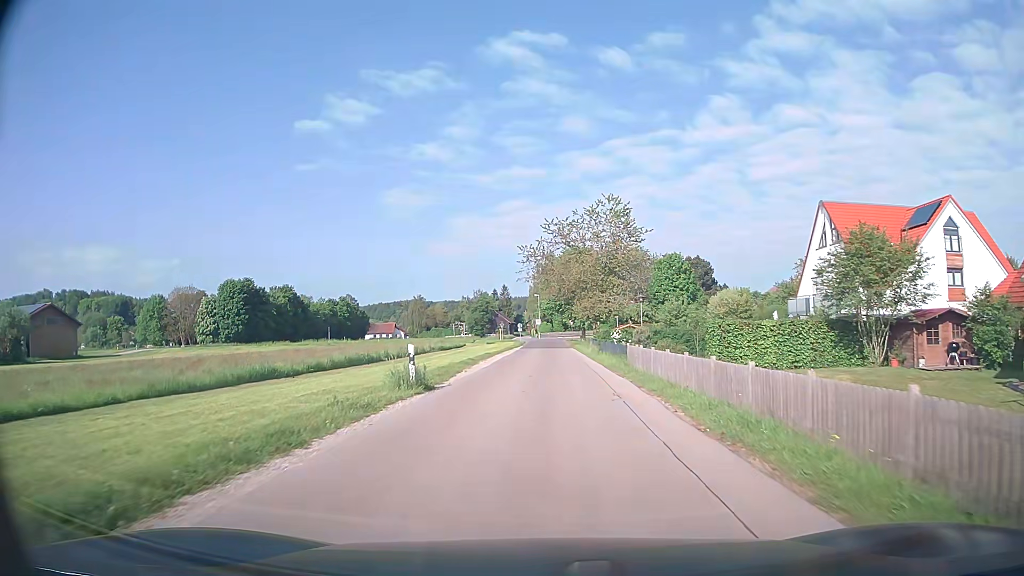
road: unclassified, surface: asphalt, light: Day
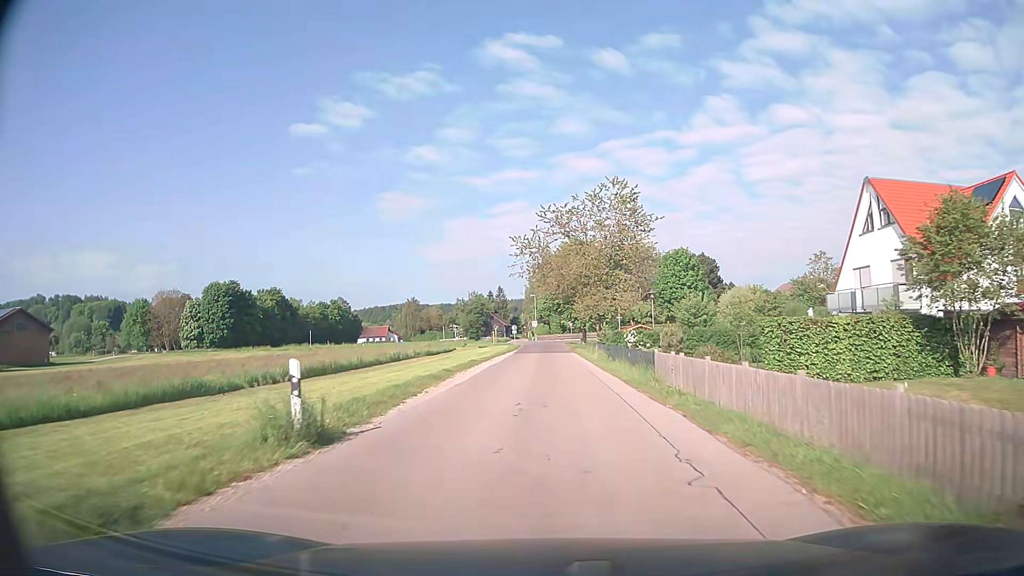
(0.0, +7.2) m; 0°
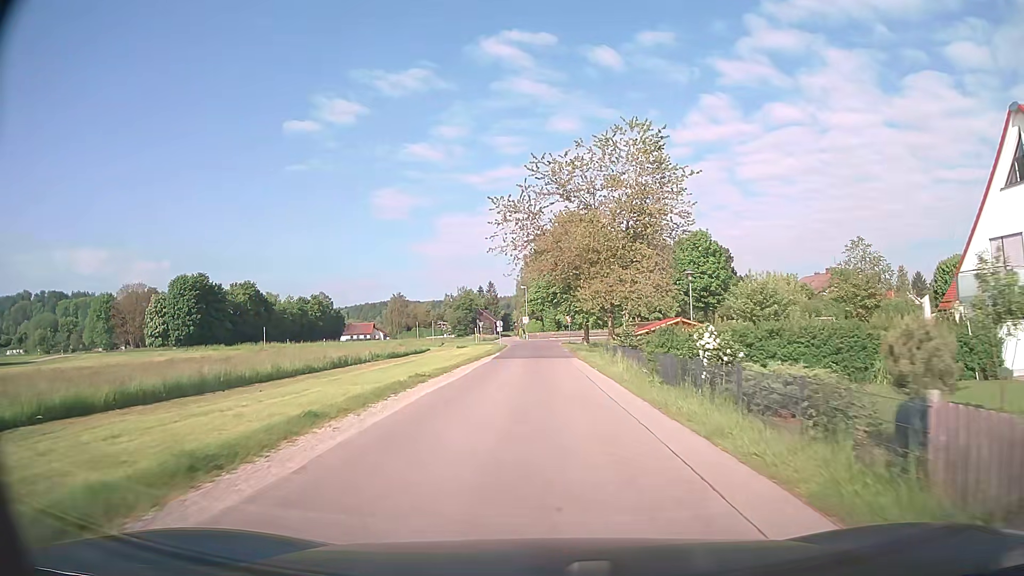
(+0.1, +14.3) m; 0°
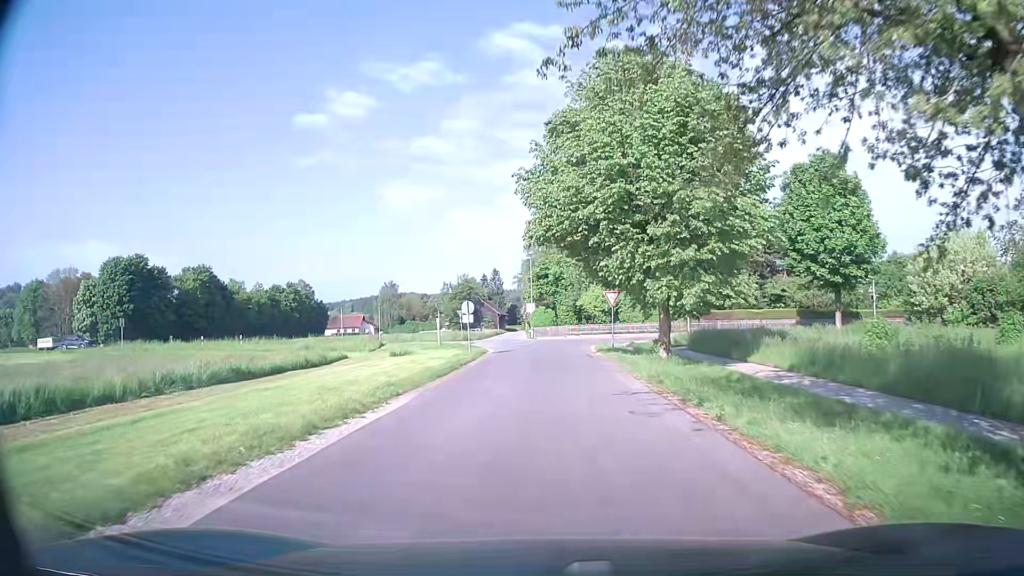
(-0.1, +32.5) m; -1°
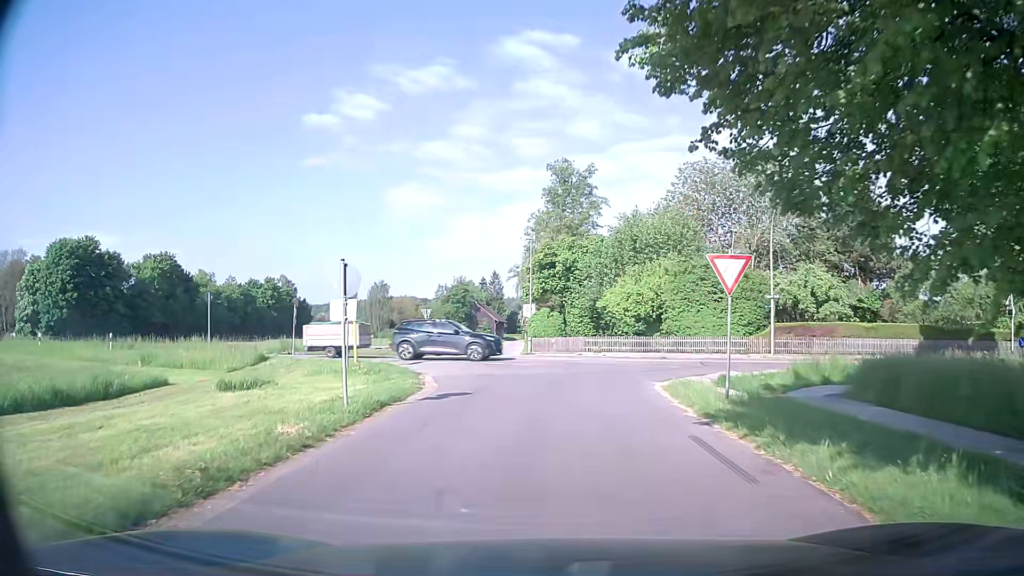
(-0.1, +19.0) m; -1°
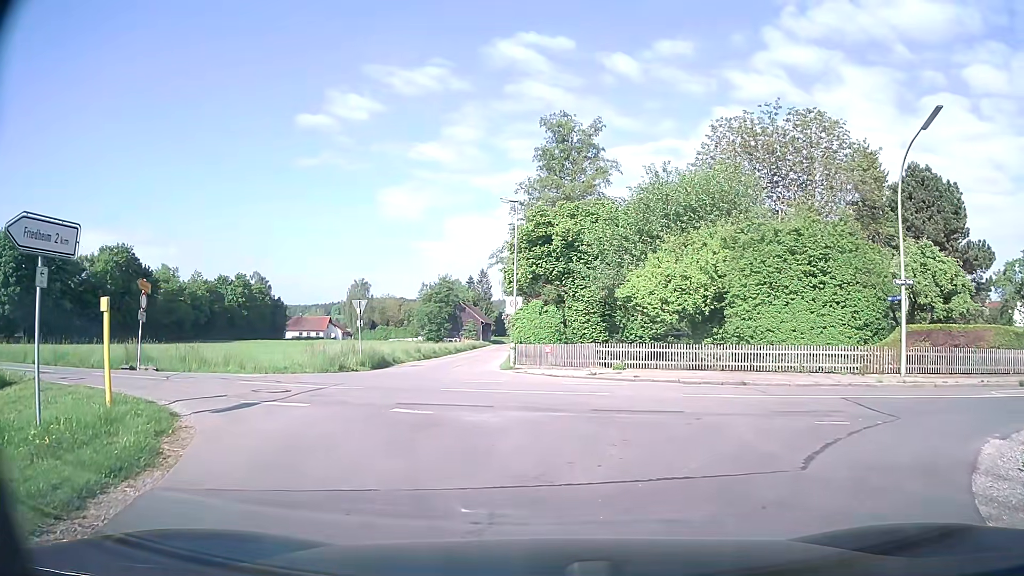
(+0.2, +13.3) m; +3°
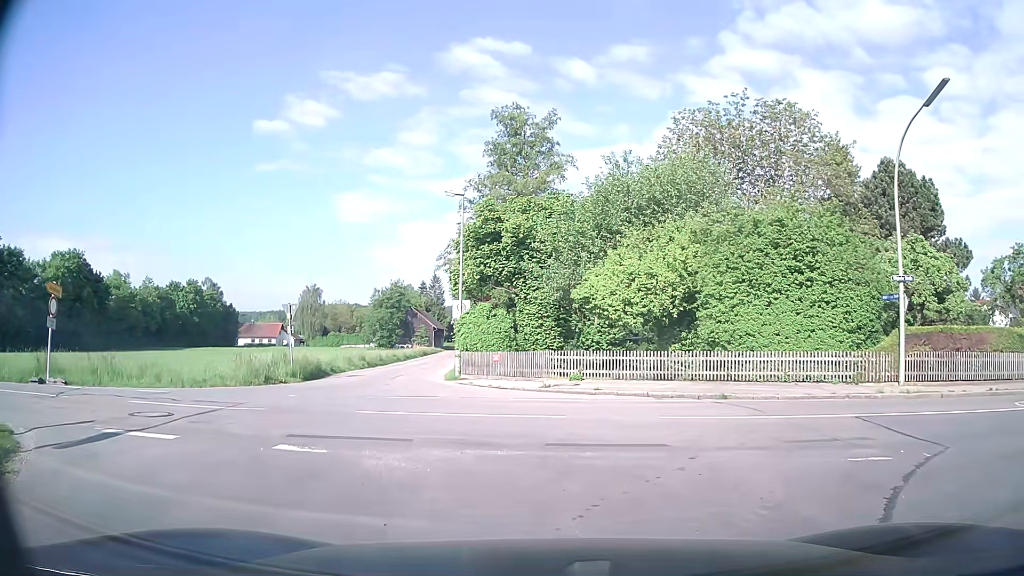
(0.0, +2.6) m; +1°
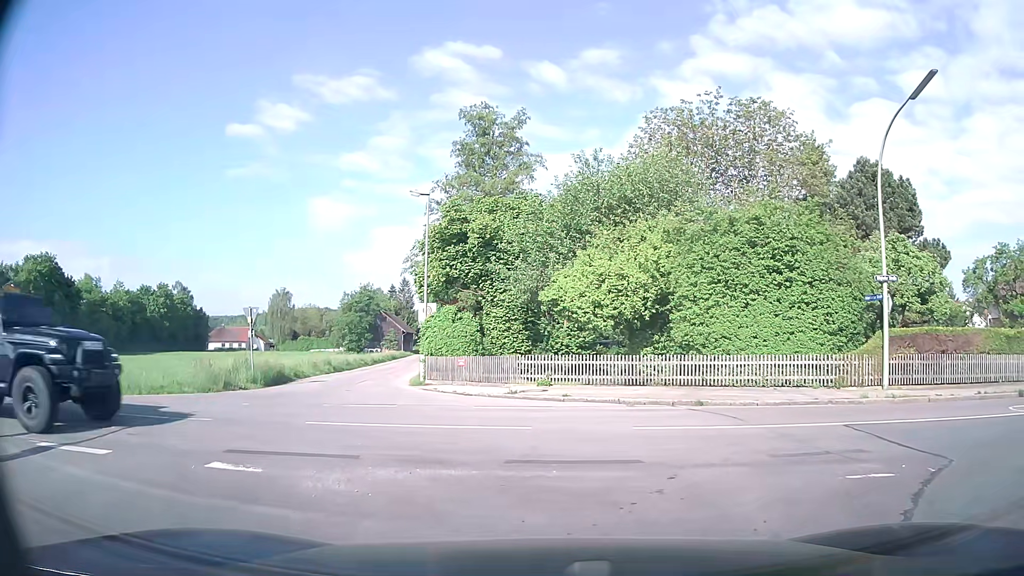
(0.0, +0.8) m; 0°
(+5, +8) (+15, +9) (+25, +9) (+35, +9) (+45, +10) (+55, +11) (+65, +11) (+75, +11) (+85, +12) (+95, +11) m
